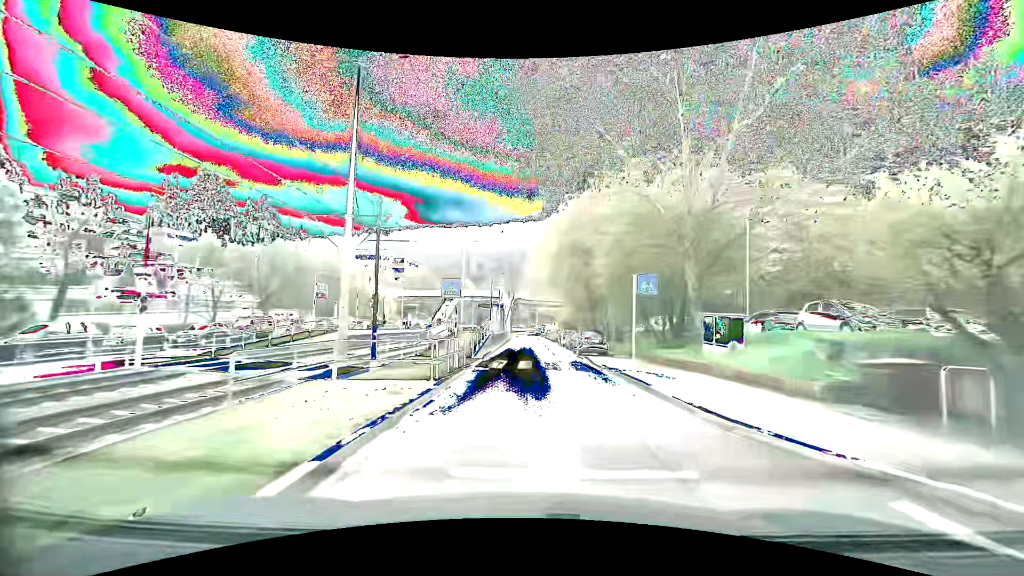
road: secondary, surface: asphalt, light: Day
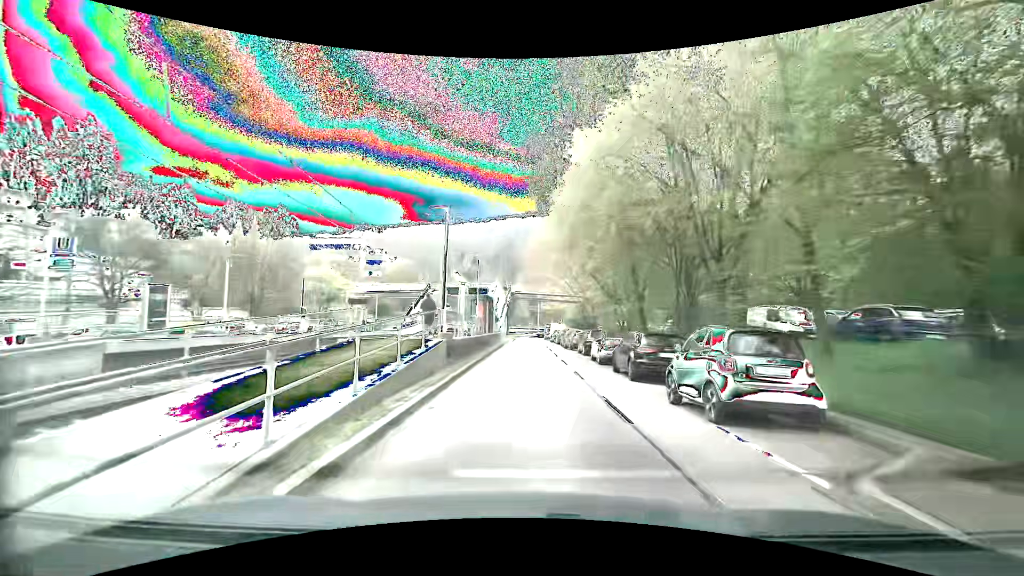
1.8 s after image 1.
(0.0, +20.0) m; 0°
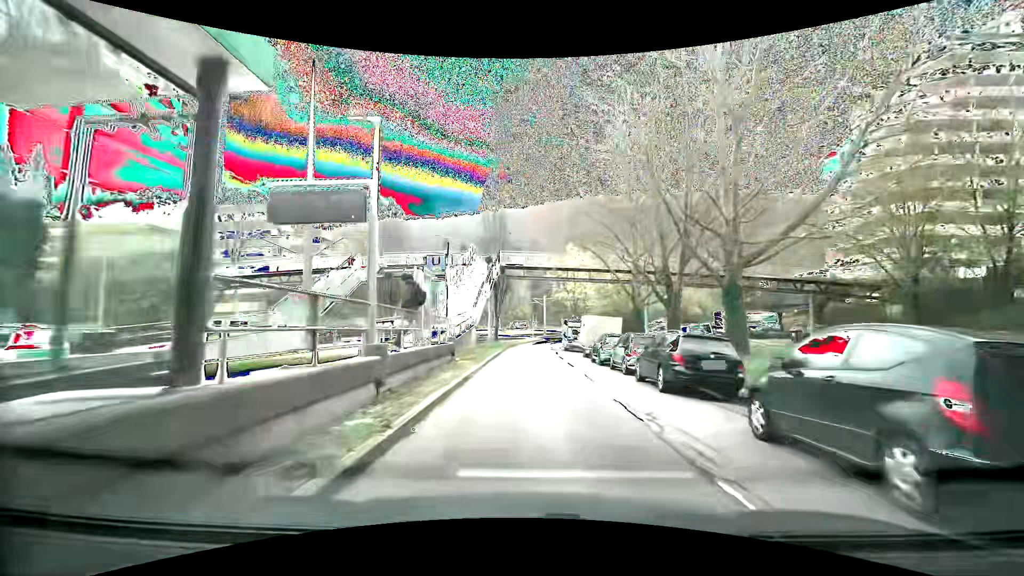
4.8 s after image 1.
(-0.3, +35.9) m; -1°
(0, +10) (0, +20) (+1, +30) (+1, +40) (+1, +50) (+3, +60) (+5, +70) (+8, +79) (+13, +88) (+18, +96) m
